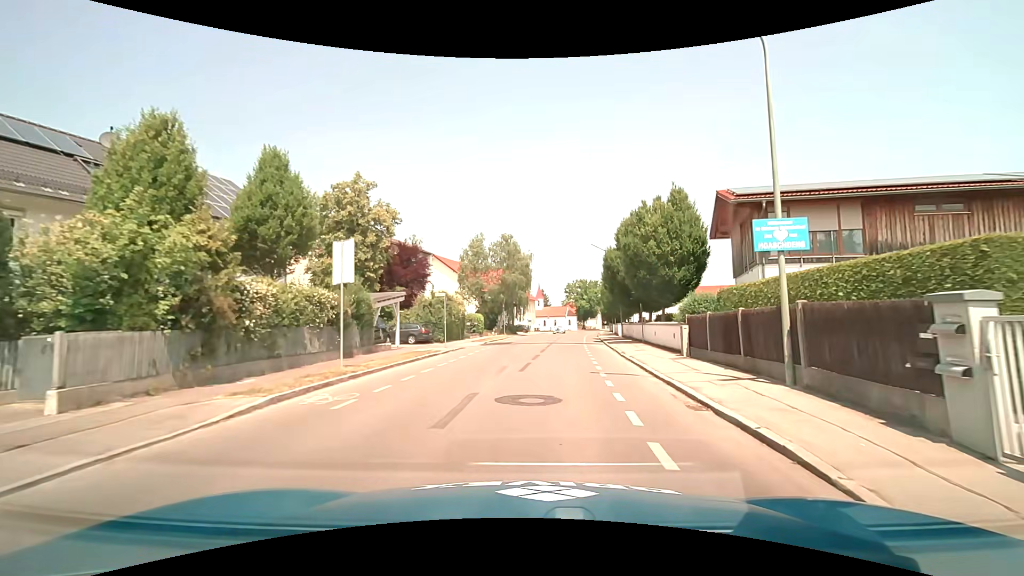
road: tertiary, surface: asphalt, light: Day
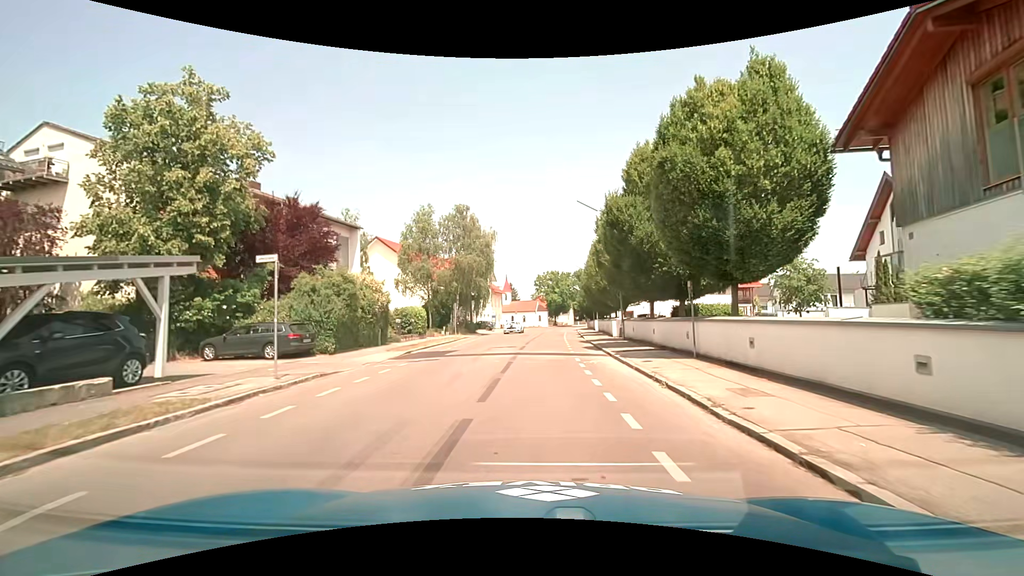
(+0.7, +14.6) m; +3°
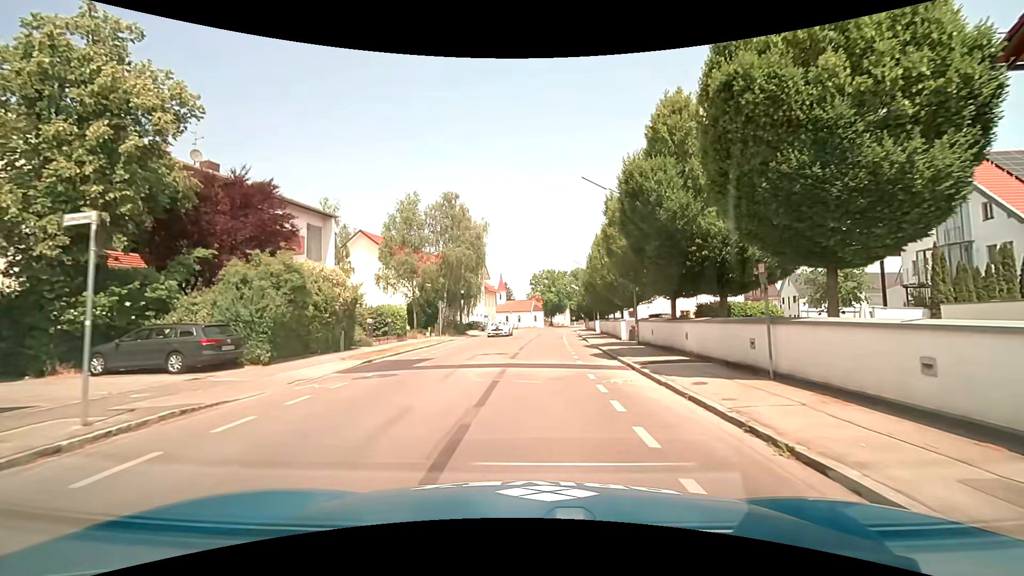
(0.0, +4.9) m; 0°
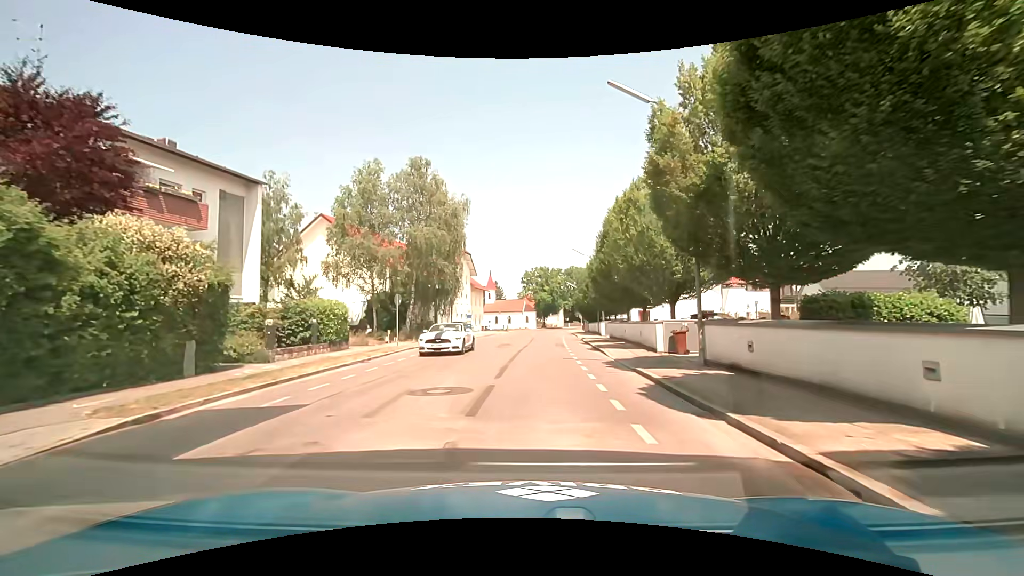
(+0.1, +9.9) m; +1°
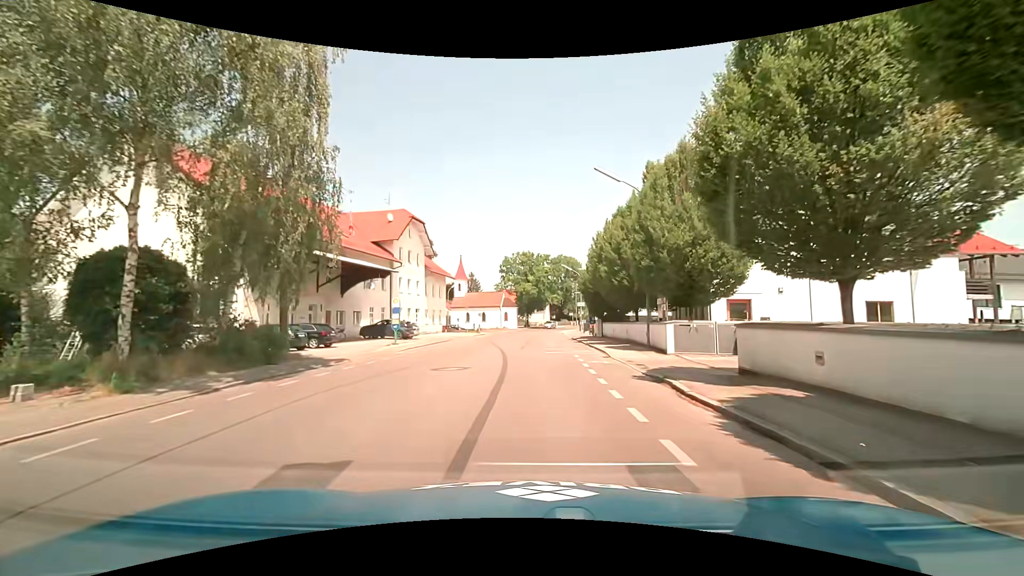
(+0.2, +25.0) m; +2°
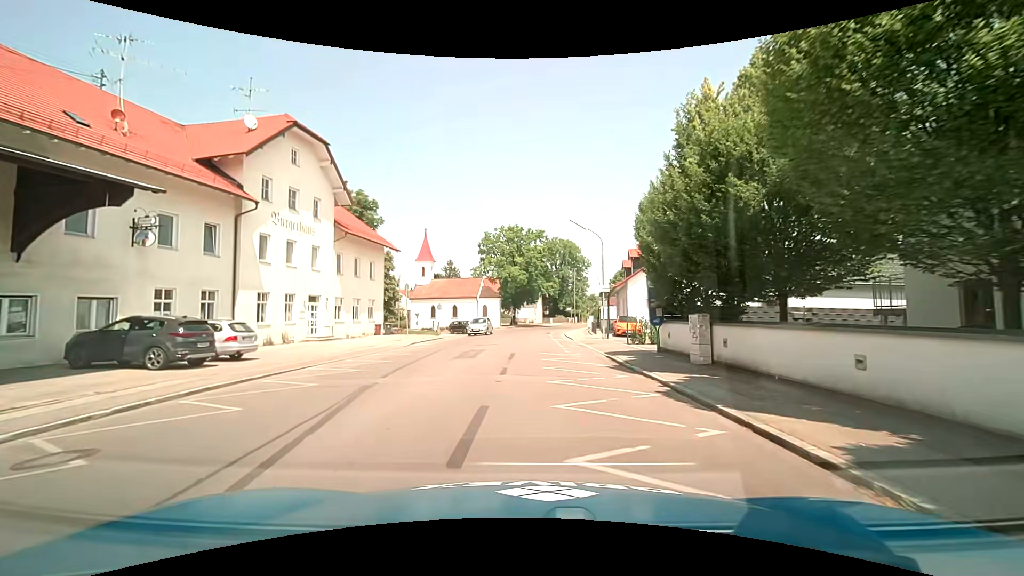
(+0.3, +25.3) m; +1°
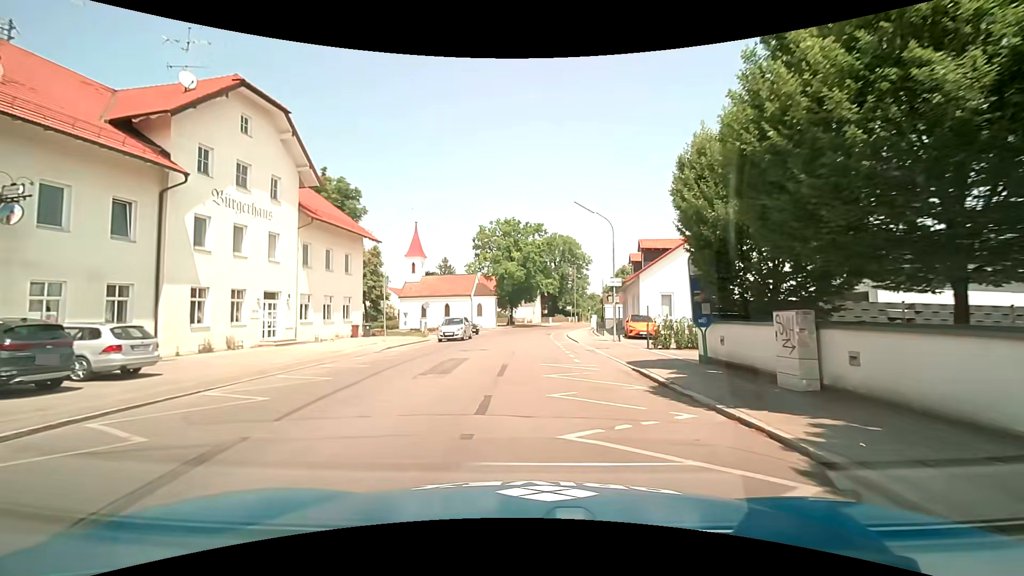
(0.0, +5.1) m; 0°
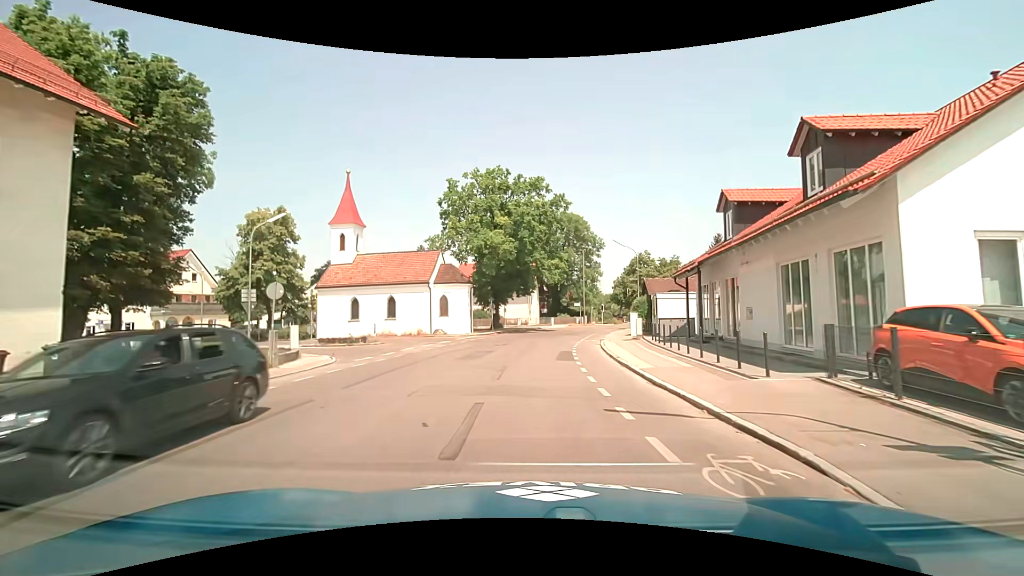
(-0.1, +24.9) m; 0°
(0, +10) (0, +20) (-1, +30) (-8, +37) (-17, +40) (-27, +43) (-36, +46) (-46, +48) (-56, +50) (-65, +52) m
